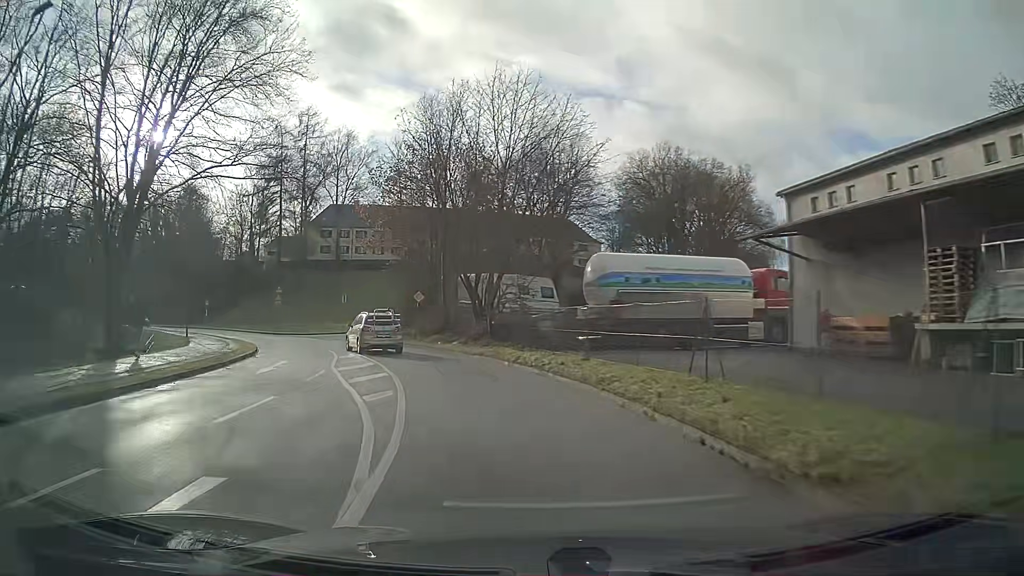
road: unclassified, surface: asphalt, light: Day
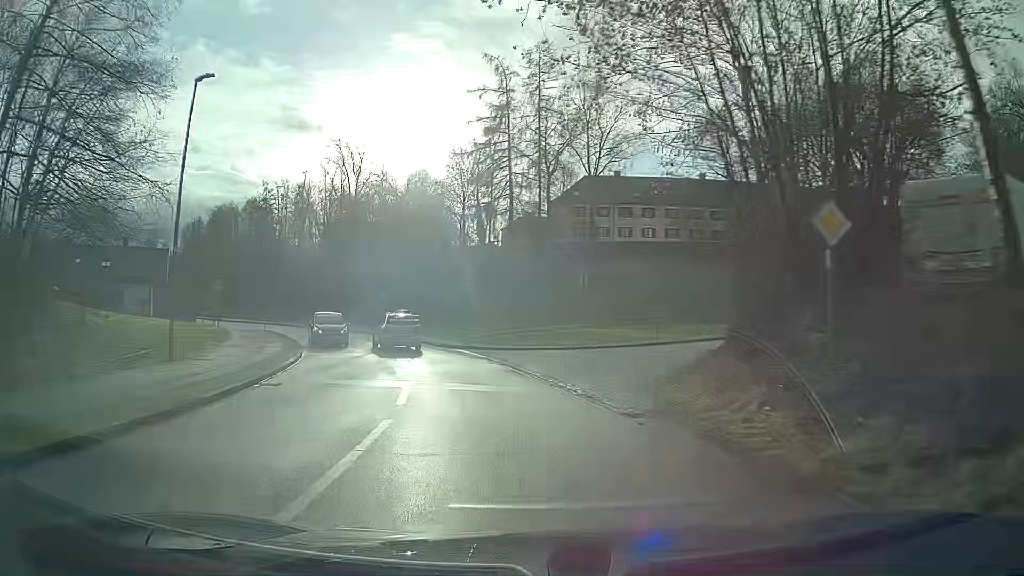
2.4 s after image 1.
(-5.3, +26.7) m; -21°
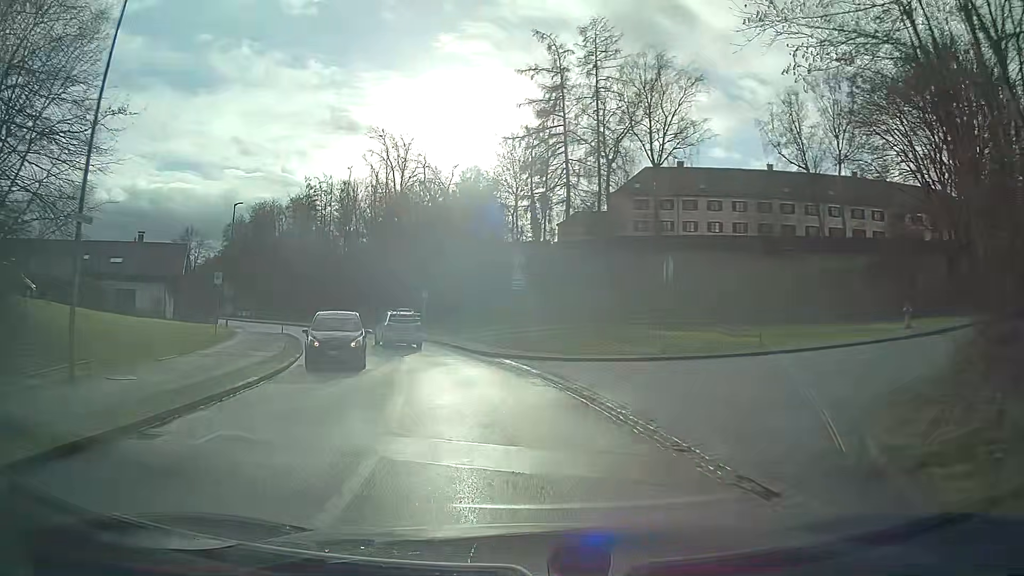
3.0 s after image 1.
(-0.4, +6.9) m; -6°
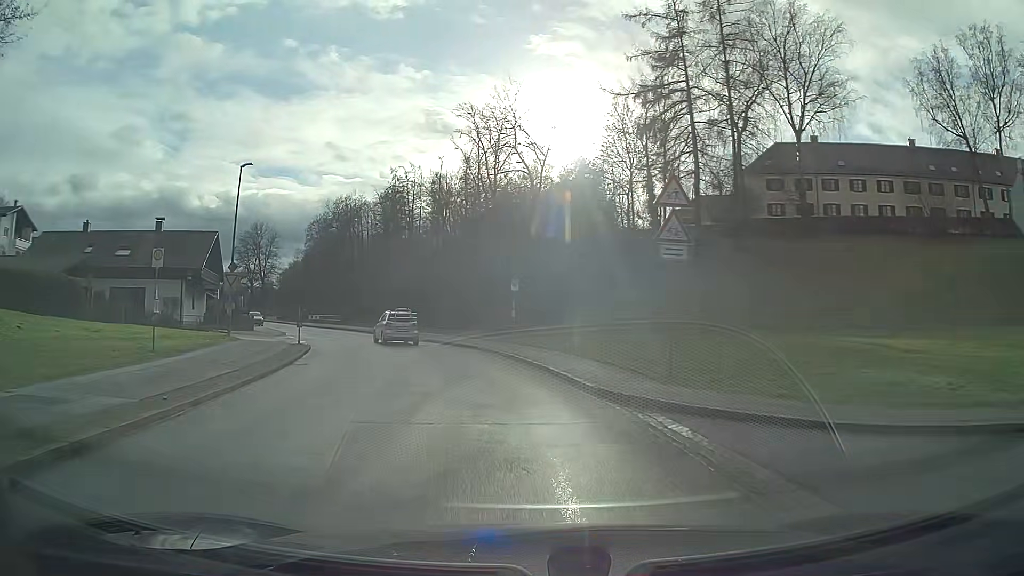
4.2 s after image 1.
(-1.2, +13.8) m; -9°
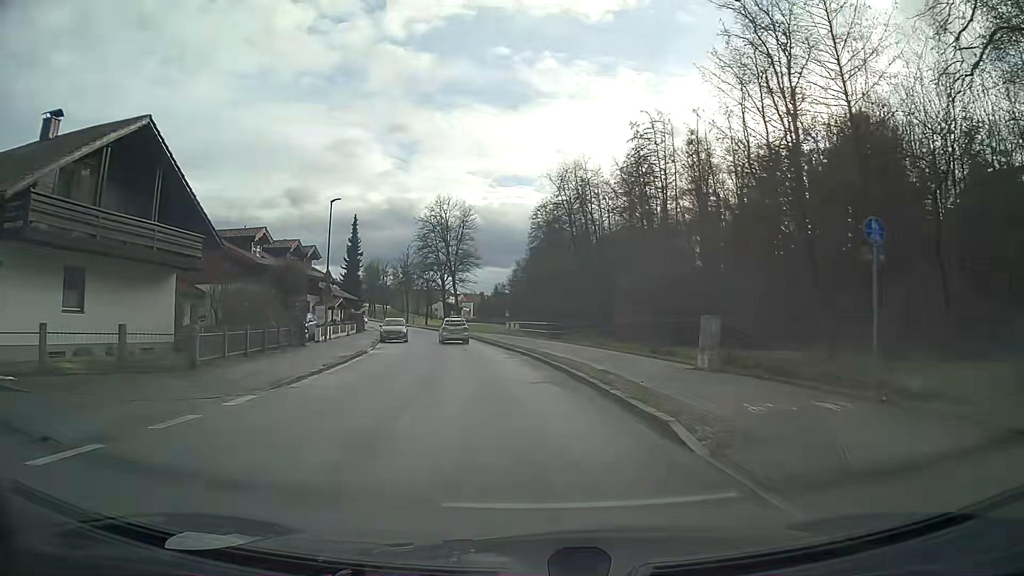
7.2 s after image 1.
(-6.5, +34.7) m; -21°
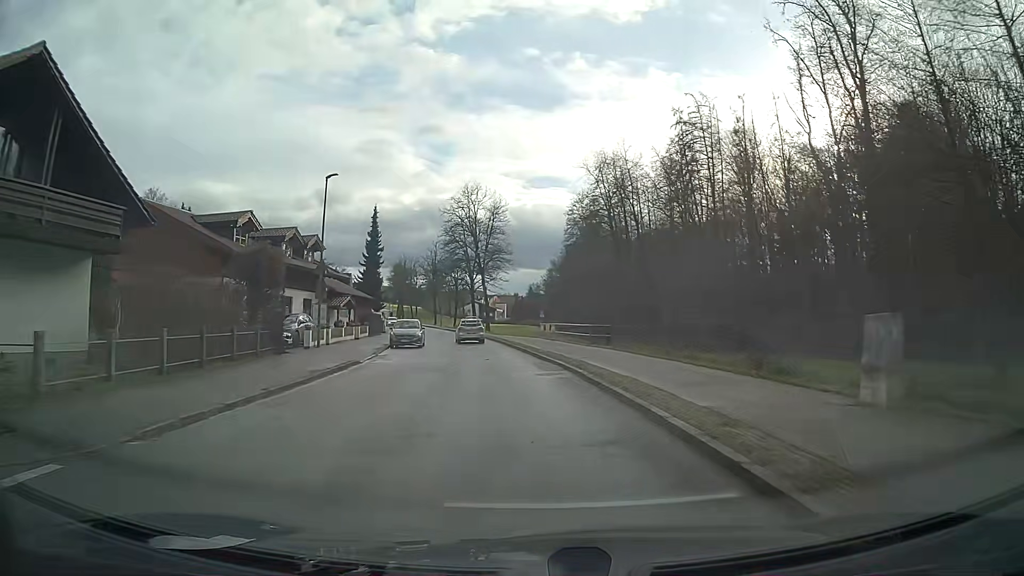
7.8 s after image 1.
(-0.2, +7.2) m; -2°
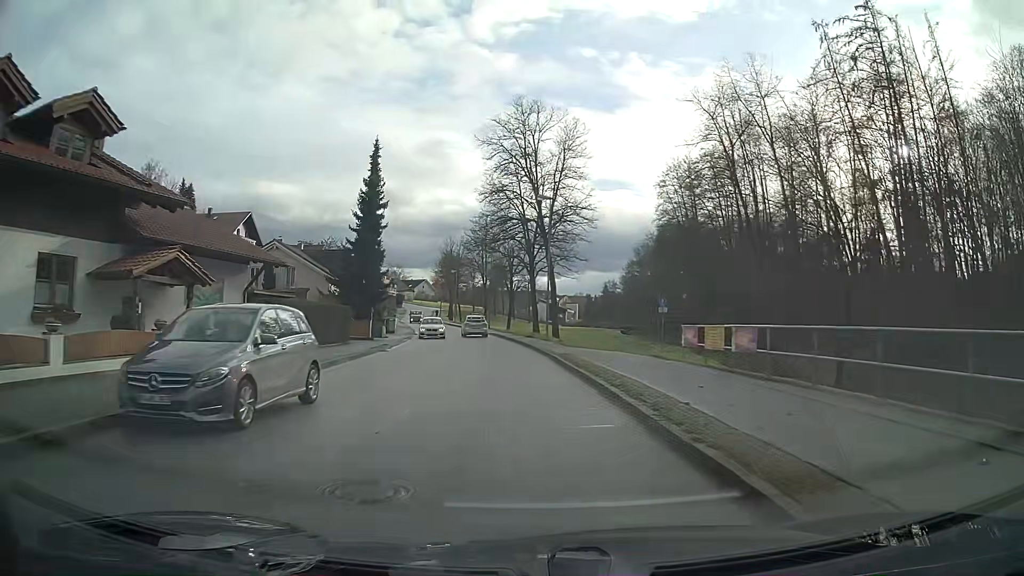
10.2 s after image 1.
(-1.6, +29.5) m; -6°
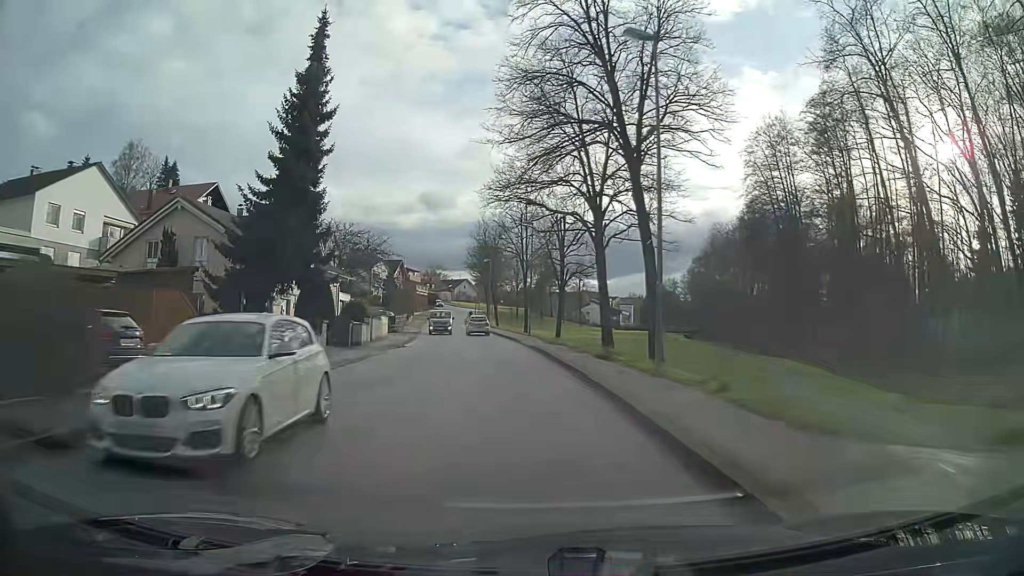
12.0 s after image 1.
(-0.8, +22.6) m; -4°
(0, +10) (-1, +20) (-1, +30) (-3, +40) (-4, +50) (-5, +60) (-7, +70) (-8, +79) (-10, +89) (-11, +99) m
